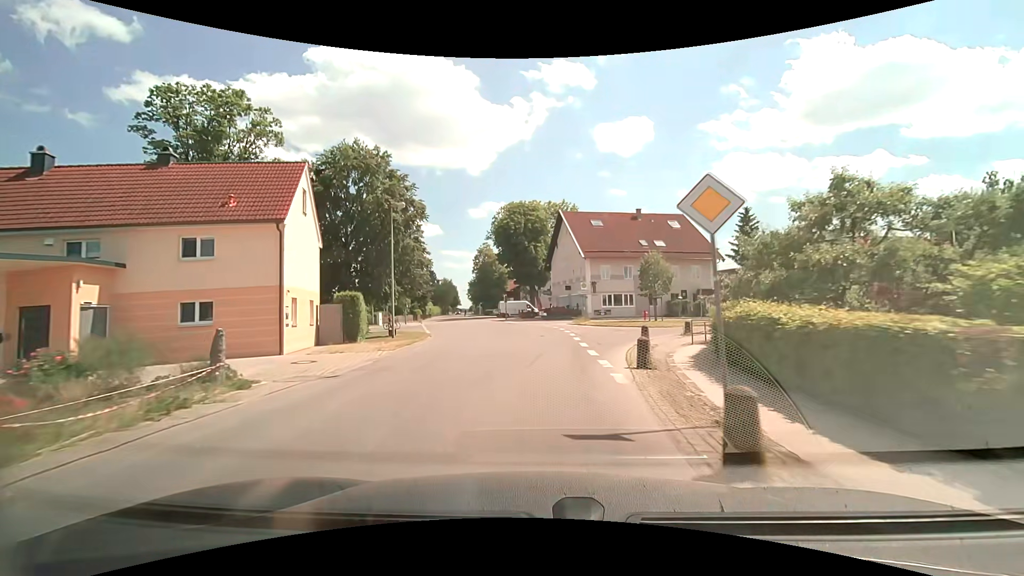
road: tertiary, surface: asphalt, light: Day
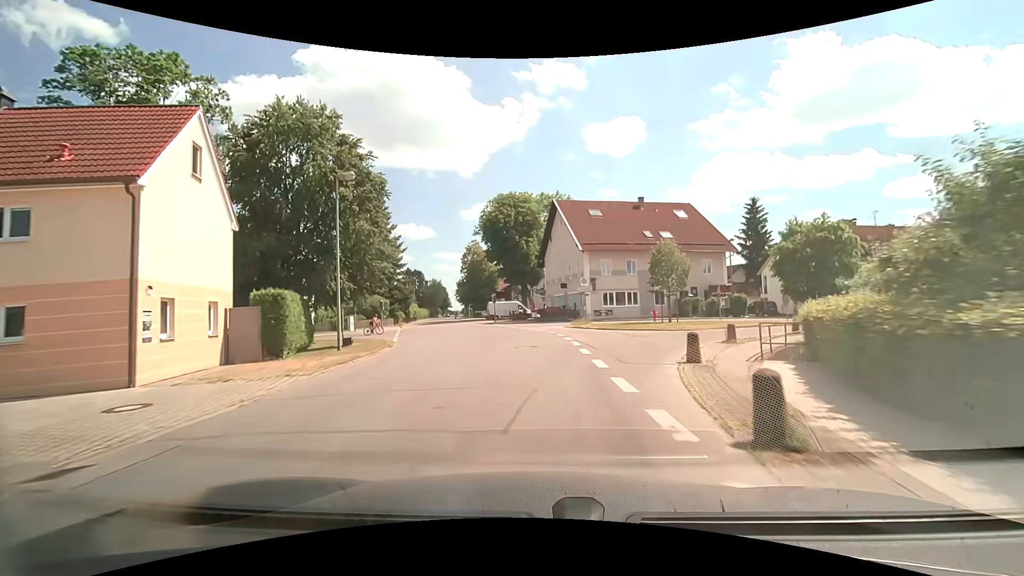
(+0.1, +6.7) m; +1°
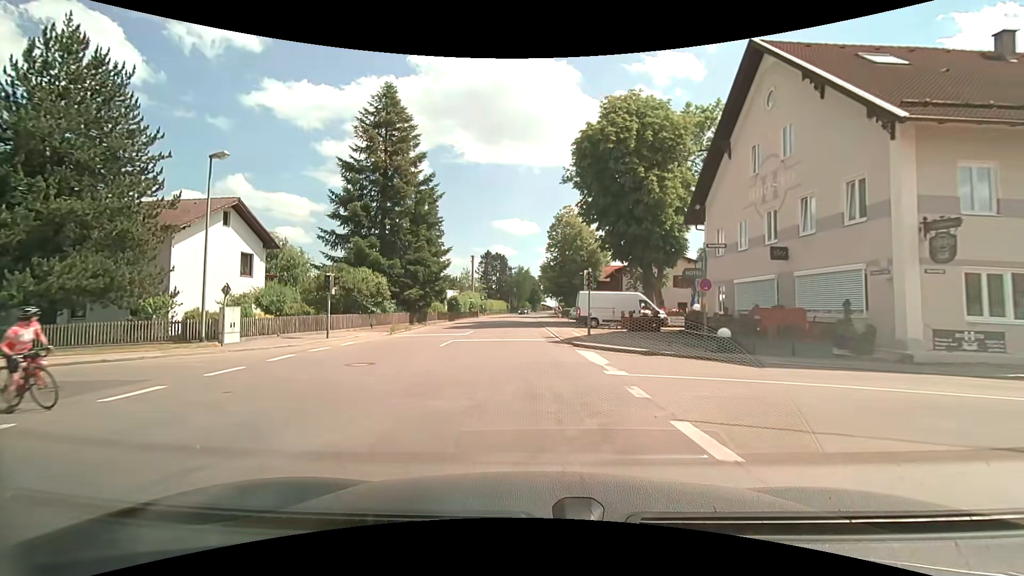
(-2.1, +33.1) m; -11°
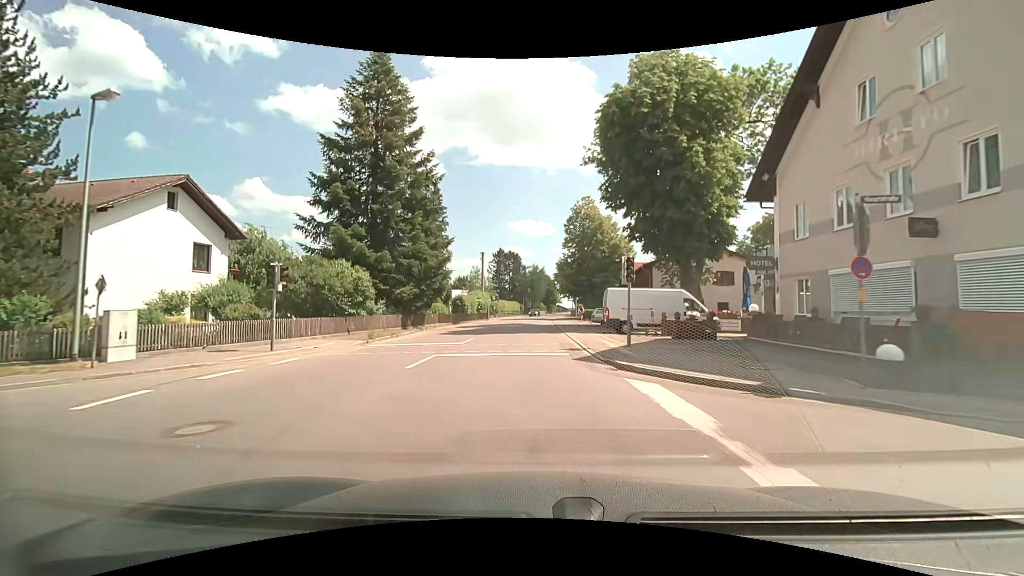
(-0.2, +6.6) m; -2°
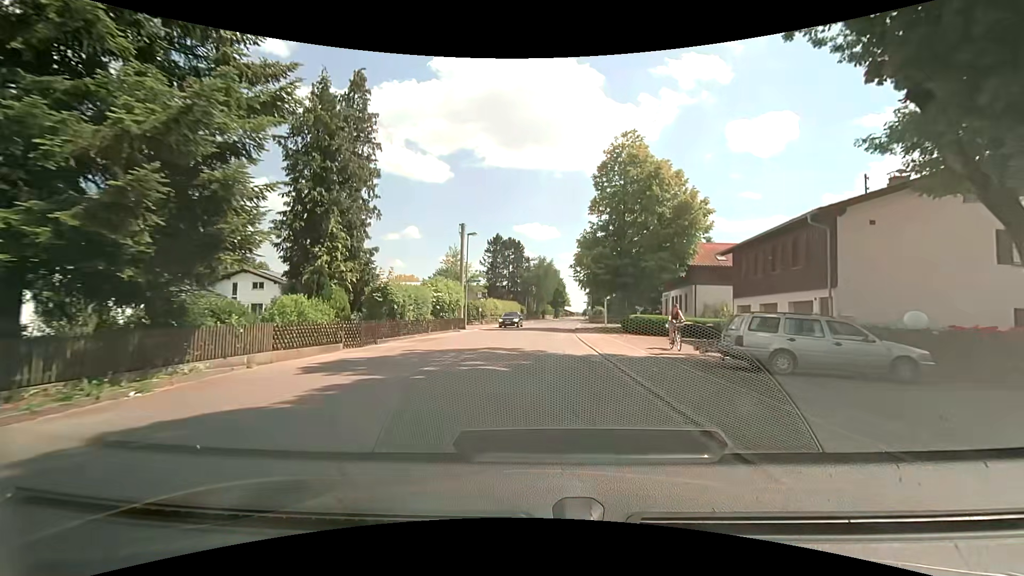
(-0.6, +26.3) m; -1°
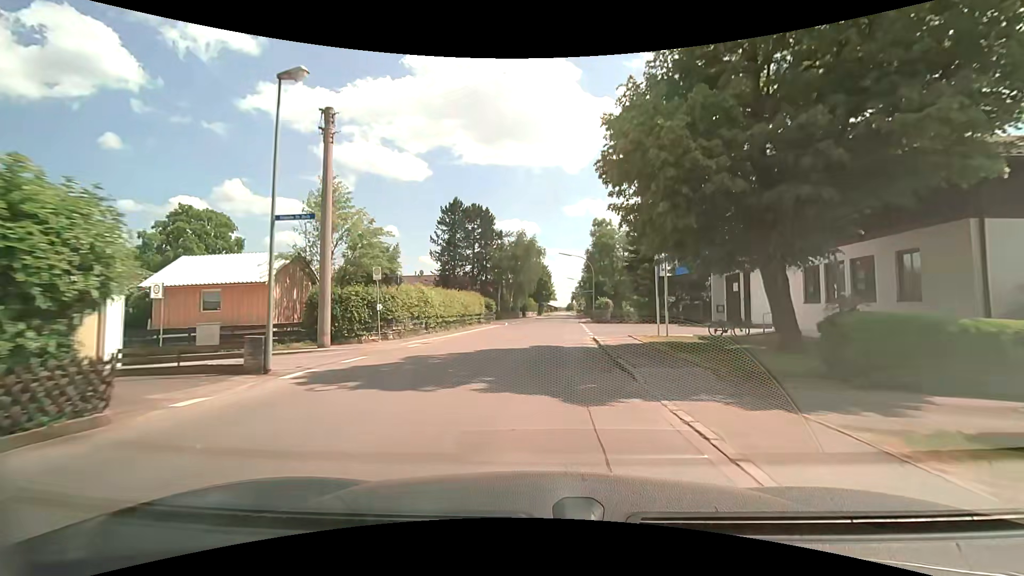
(+0.5, +27.6) m; +3°
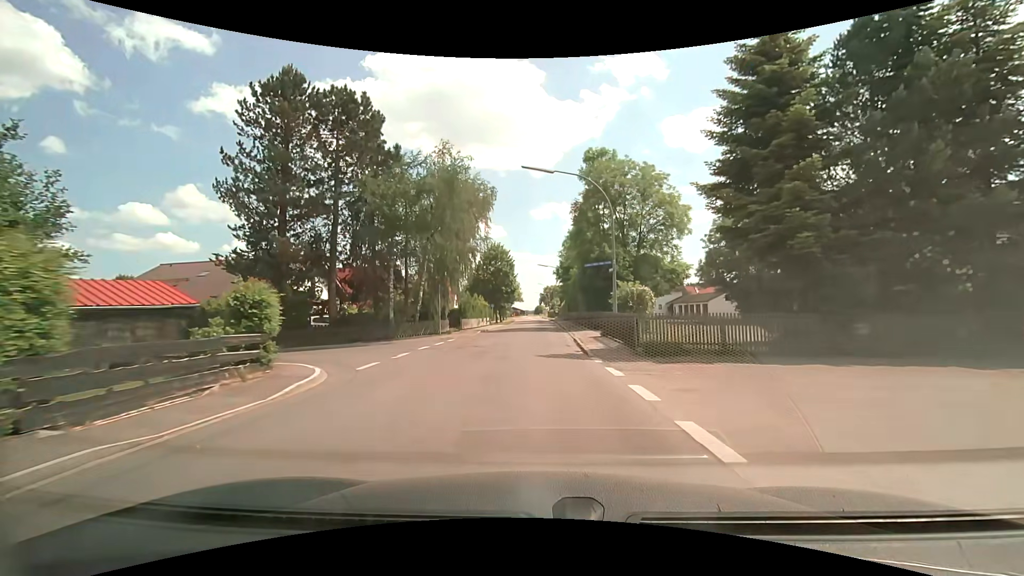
(+1.2, +35.4) m; +3°
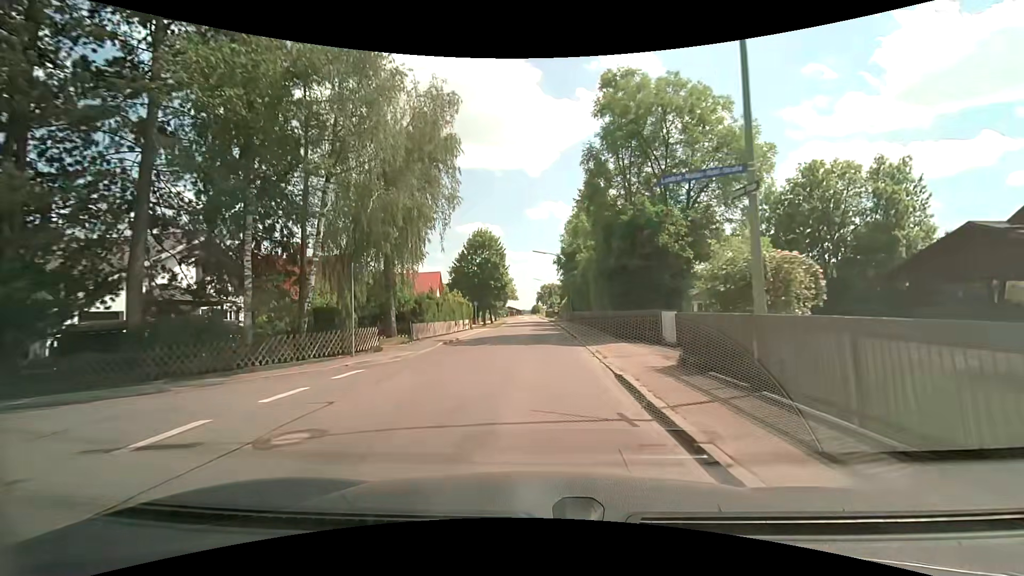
(+0.1, +14.1) m; 0°
(0, +10) (0, +20) (0, +30) (0, +40) (0, +50) (0, +60) (0, +70) (0, +80) (0, +90) (0, +100) m
